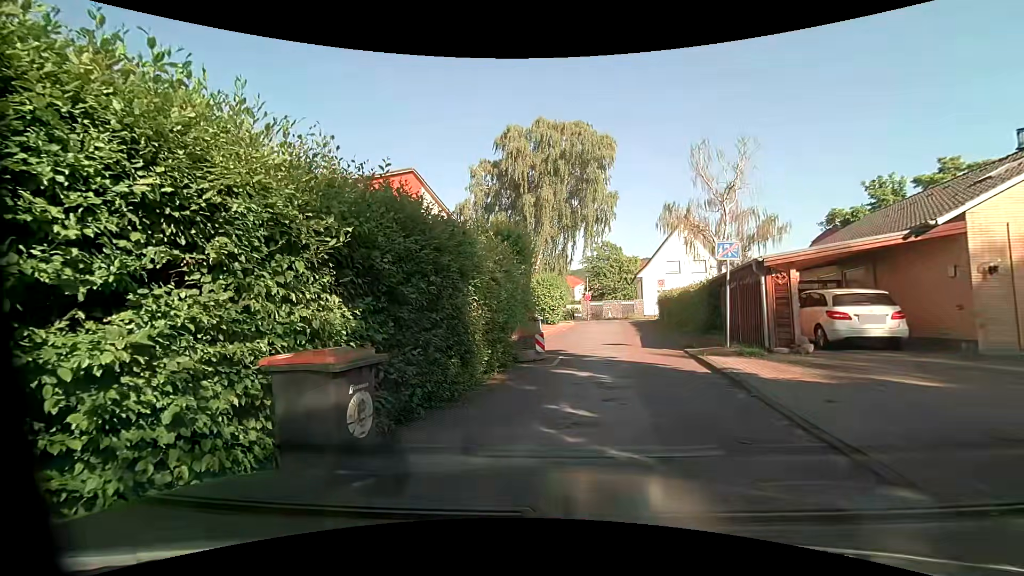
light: Day
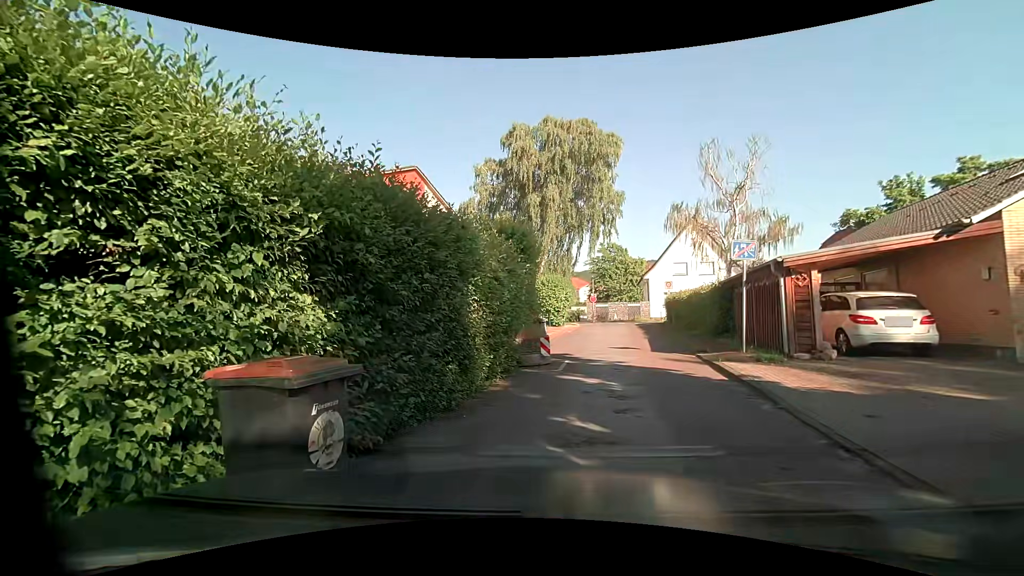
(0.0, +0.6) m; 0°
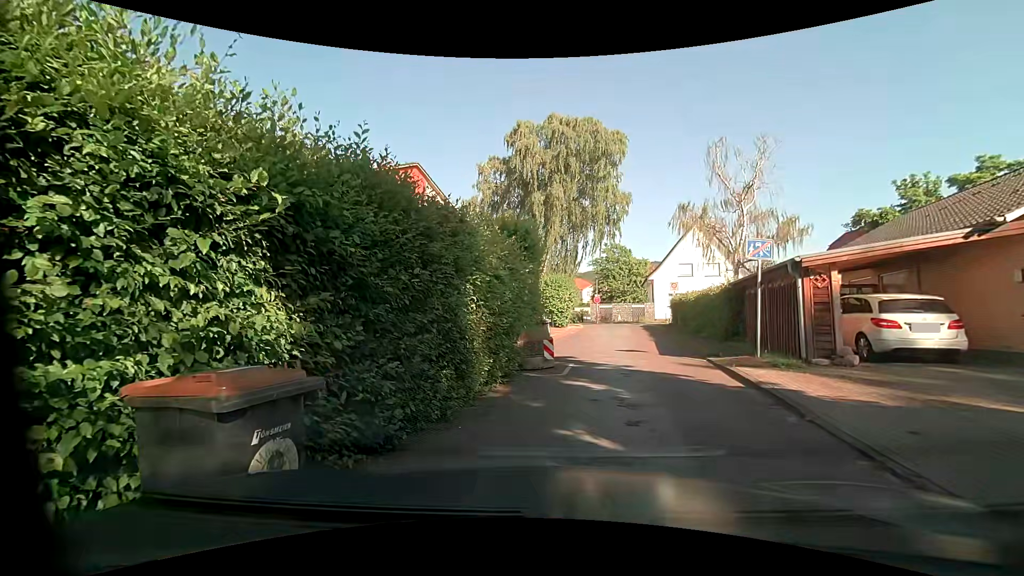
(0.0, +0.6) m; 0°
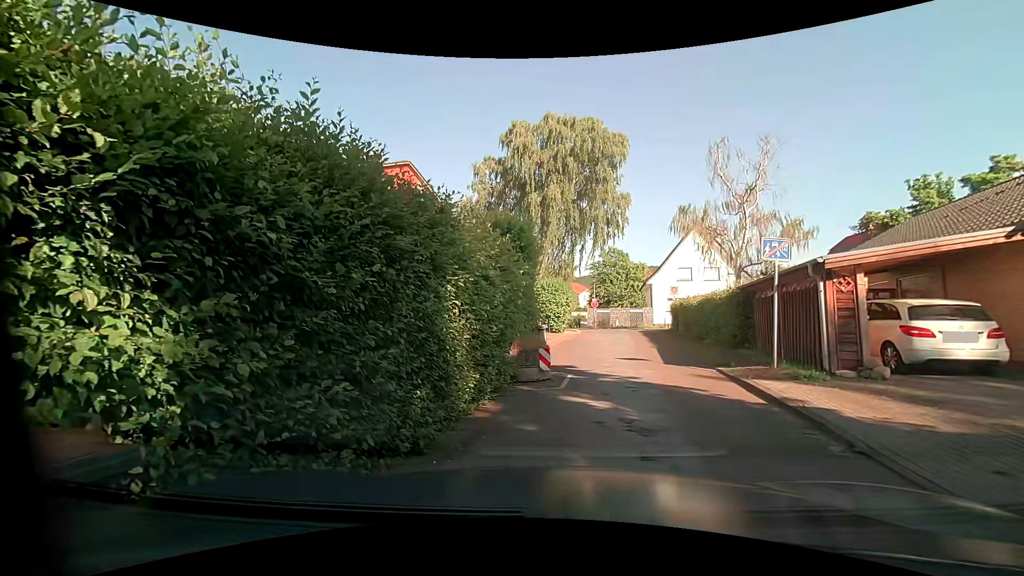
(0.0, +1.1) m; 0°
